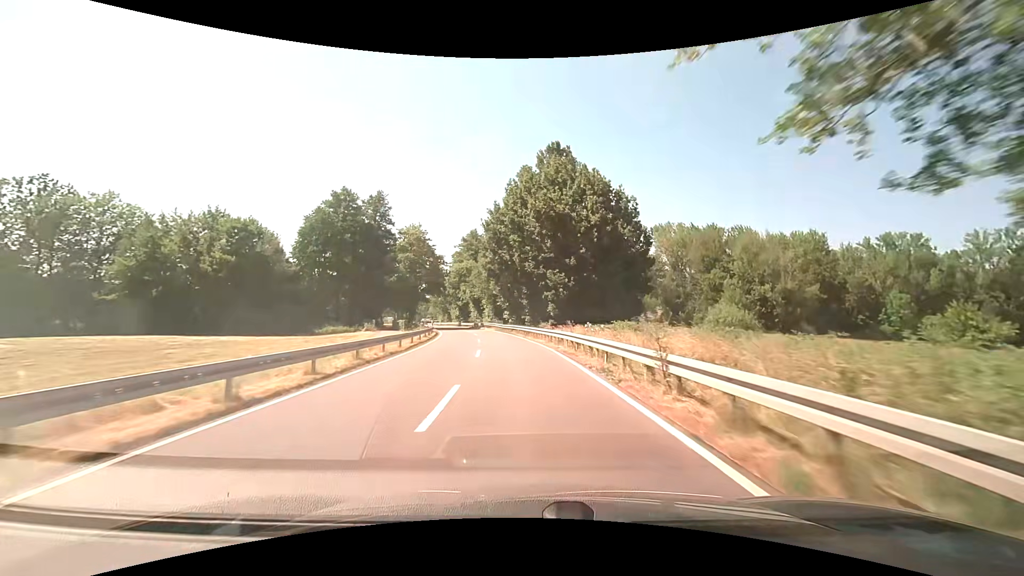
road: secondary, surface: asphalt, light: Day
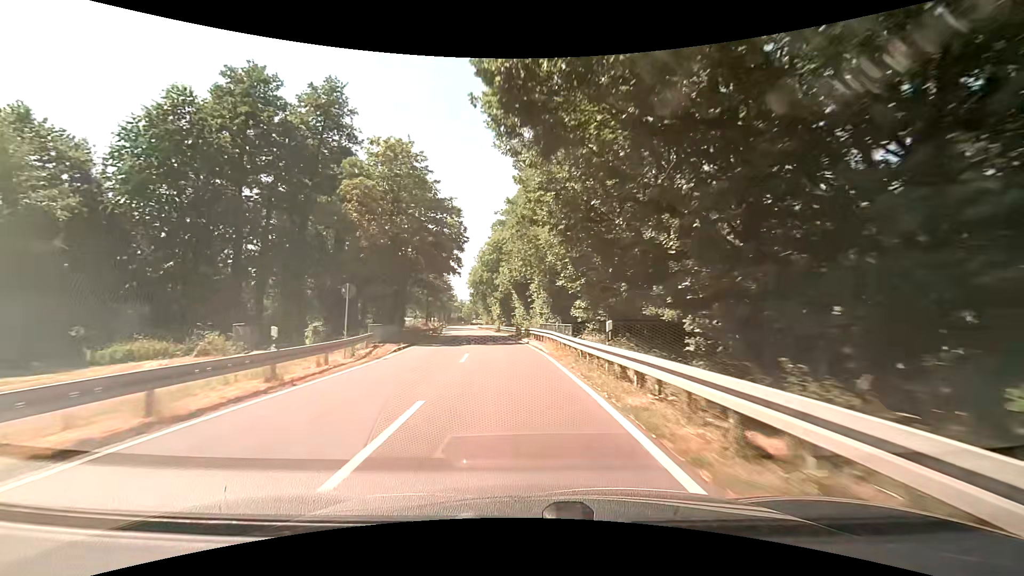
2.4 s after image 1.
(-1.8, +38.4) m; -7°
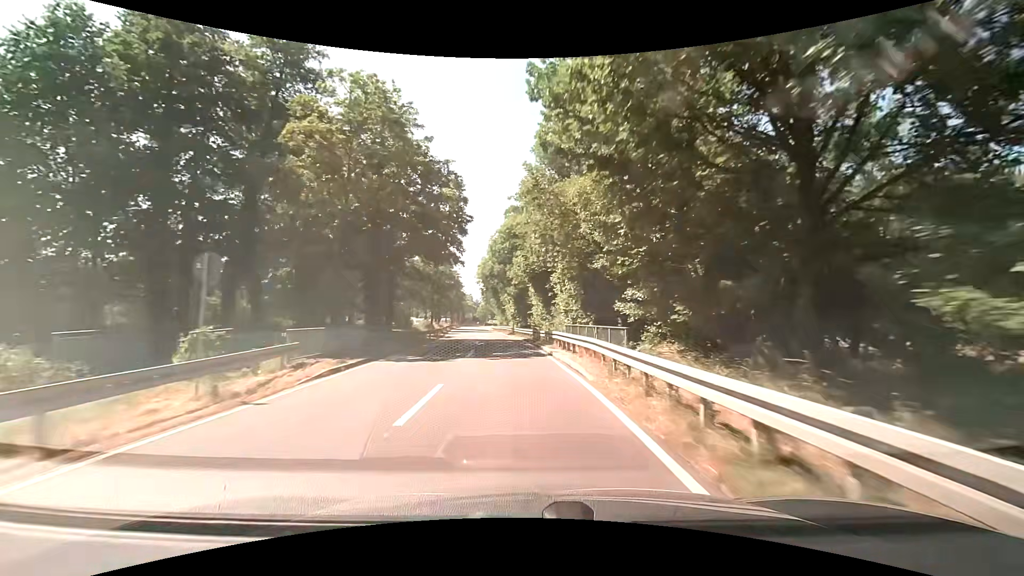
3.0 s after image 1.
(-0.2, +9.7) m; -2°
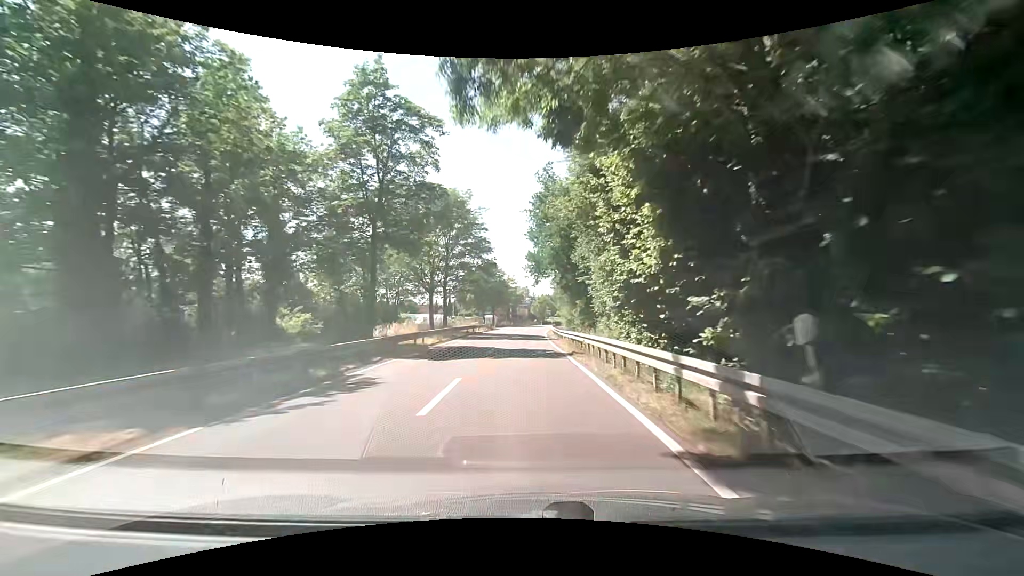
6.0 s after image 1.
(-3.5, +47.6) m; -9°
(0, +10) (0, +20) (0, +30) (+1, +40) (+1, +50) (+2, +60) (+3, +70) (+4, +80) (+5, +90) (+7, +100) m
